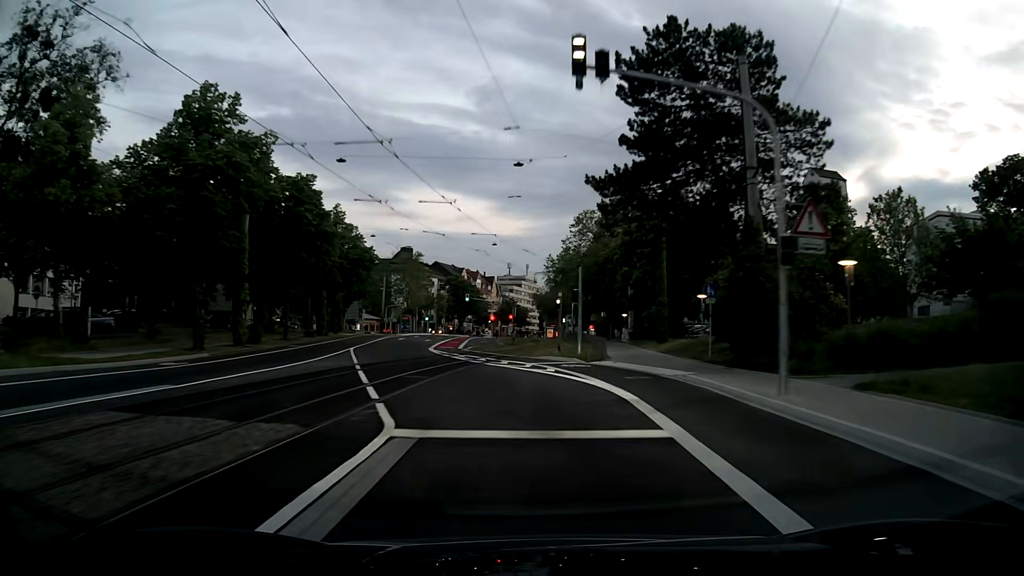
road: secondary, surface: asphalt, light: Sunrise
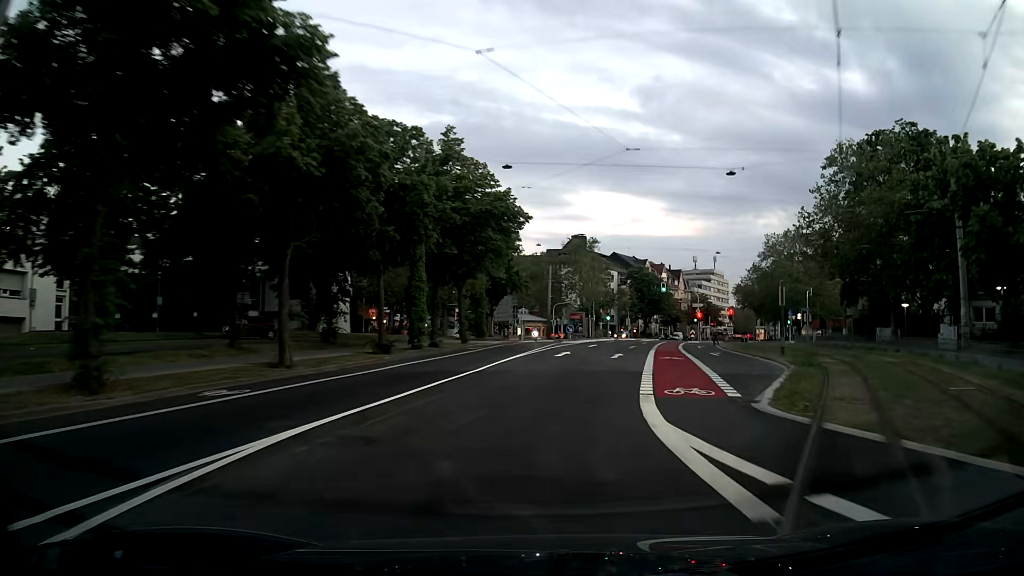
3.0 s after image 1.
(-4.5, +29.1) m; -14°
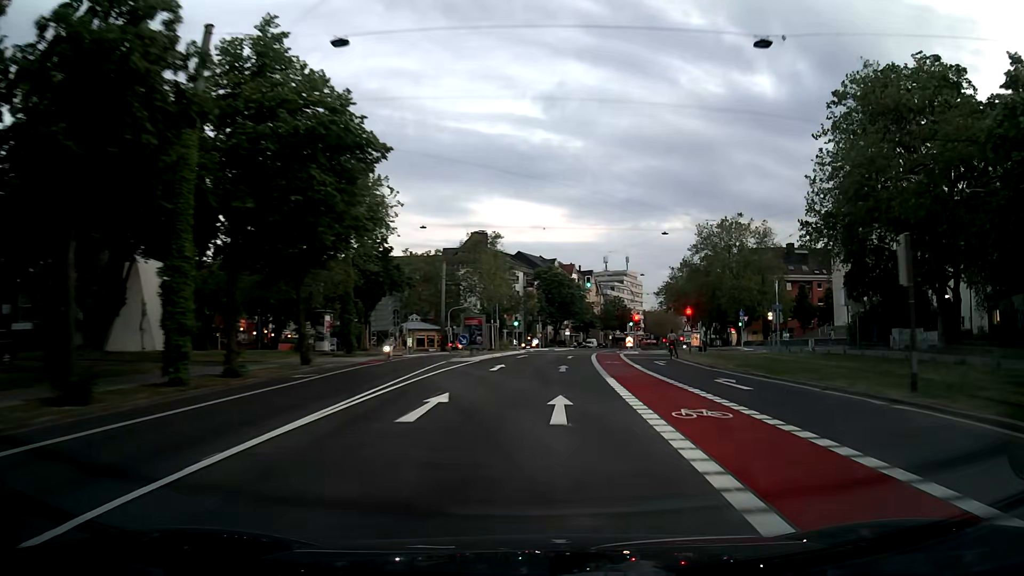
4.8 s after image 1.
(+1.1, +17.4) m; +8°
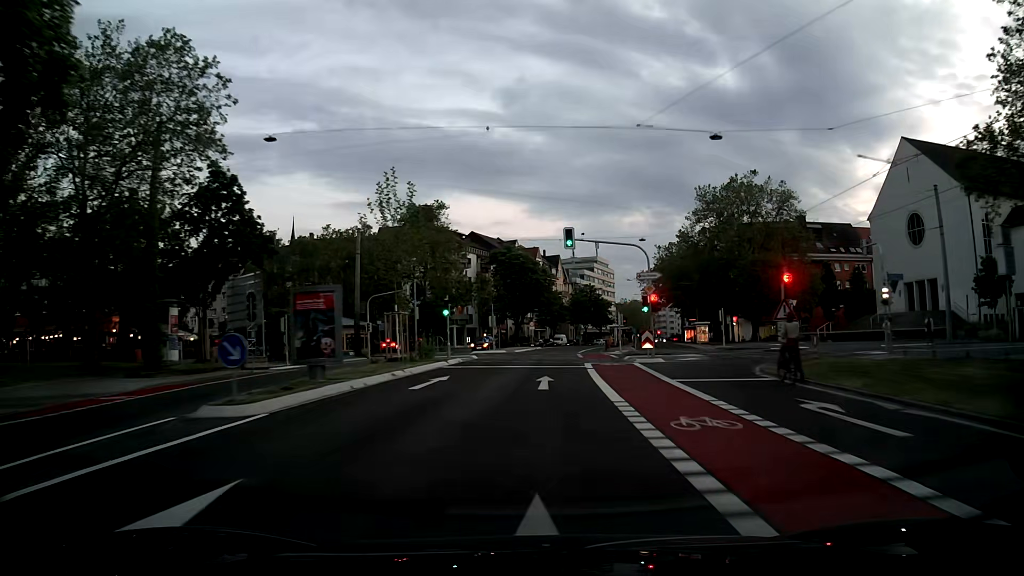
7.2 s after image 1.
(+0.8, +24.3) m; +3°
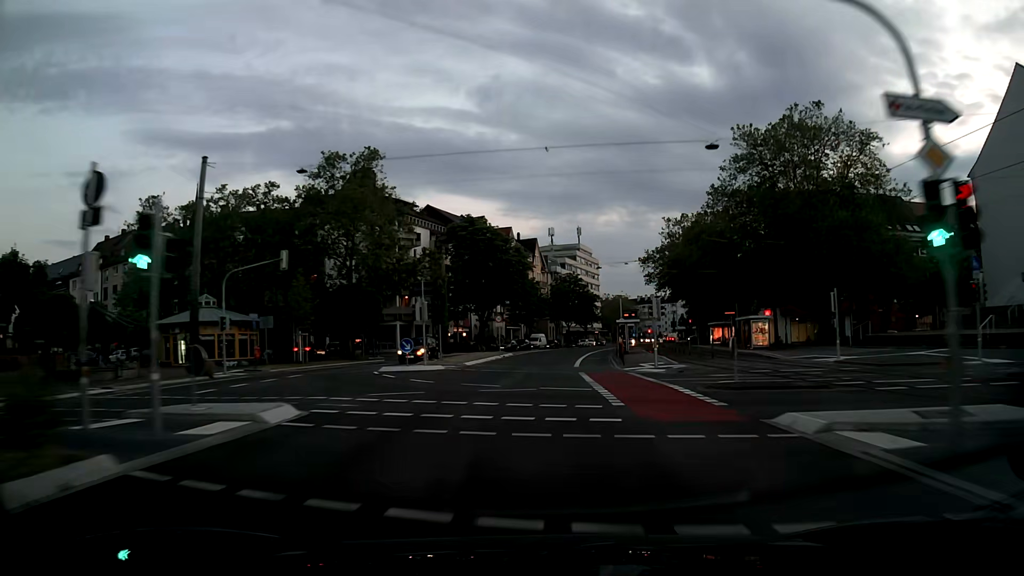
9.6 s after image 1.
(+0.5, +26.0) m; +2°
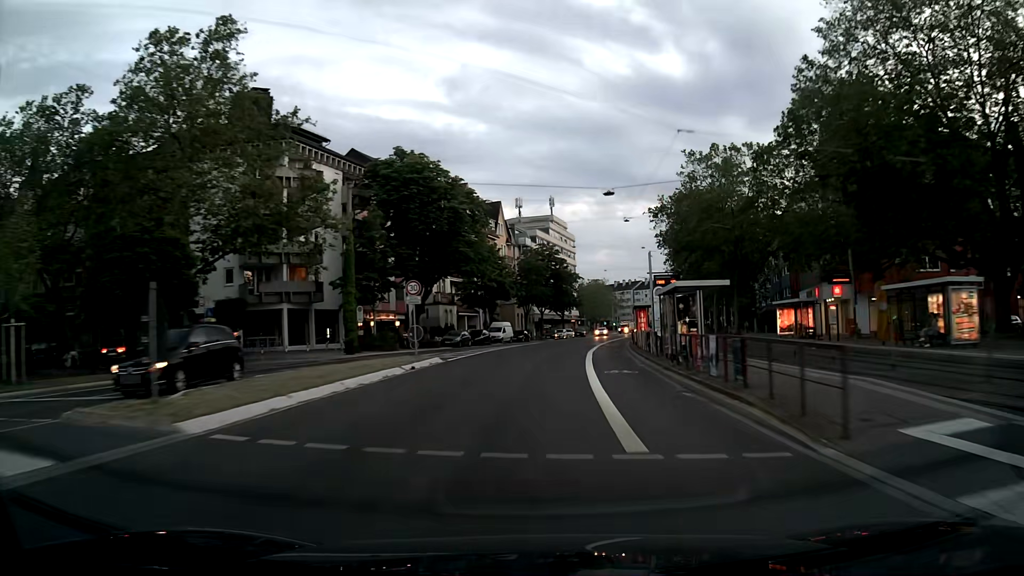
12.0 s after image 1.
(+0.5, +27.4) m; +3°
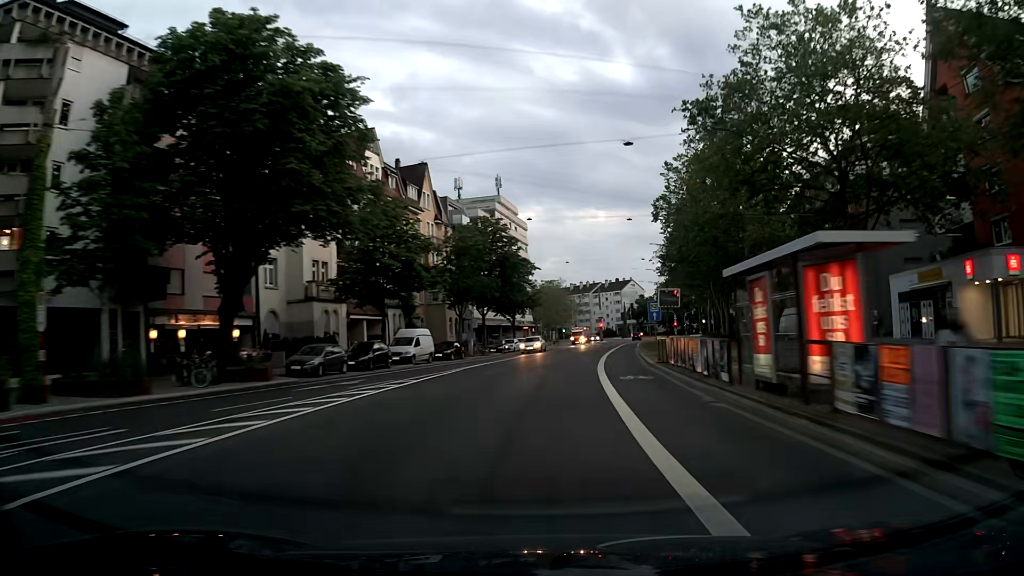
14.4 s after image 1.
(+0.9, +28.5) m; +4°
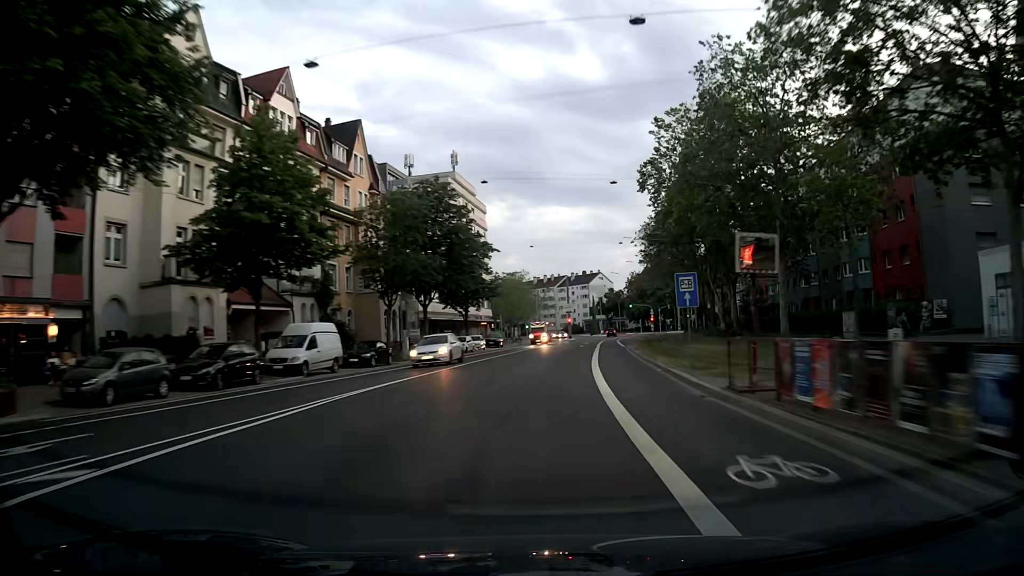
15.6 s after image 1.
(+0.4, +14.5) m; +3°
(0, +10) (0, +20) (+1, +30) (+2, +40) (+3, +50) (+4, +60) (+5, +70) (+6, +80) (+8, +89) (+11, +99) m
